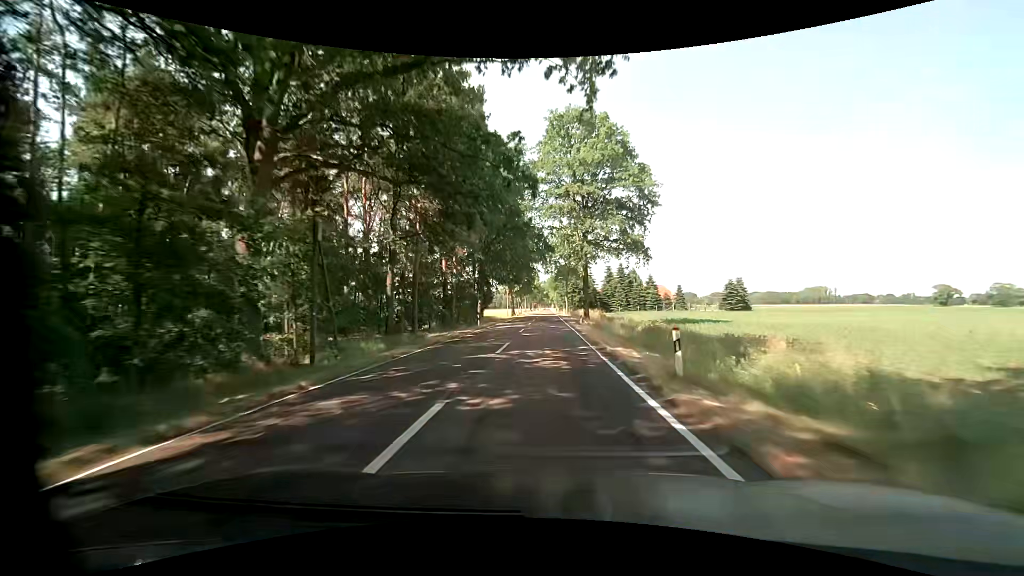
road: tertiary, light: Day
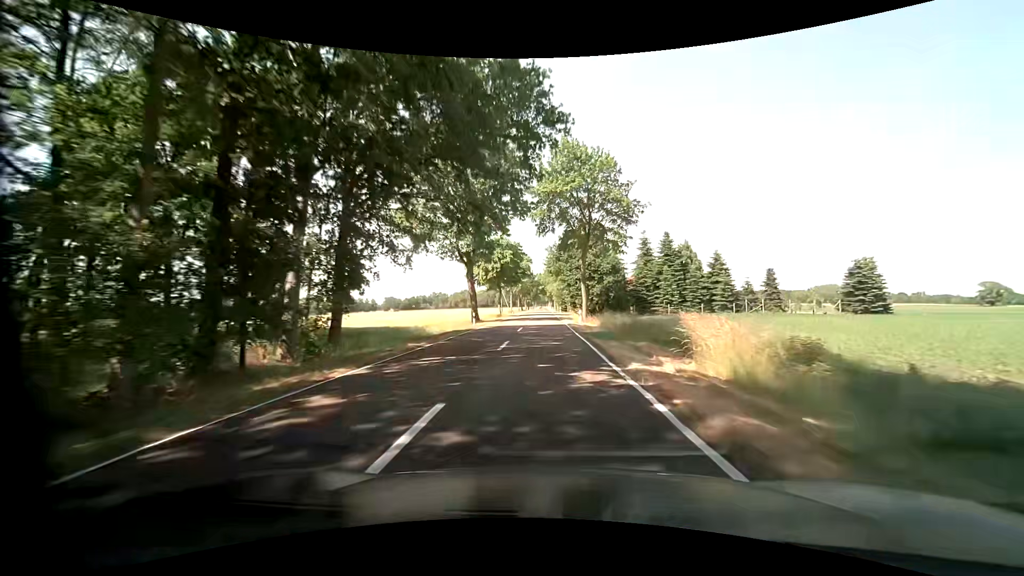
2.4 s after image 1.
(0.0, +47.2) m; 0°
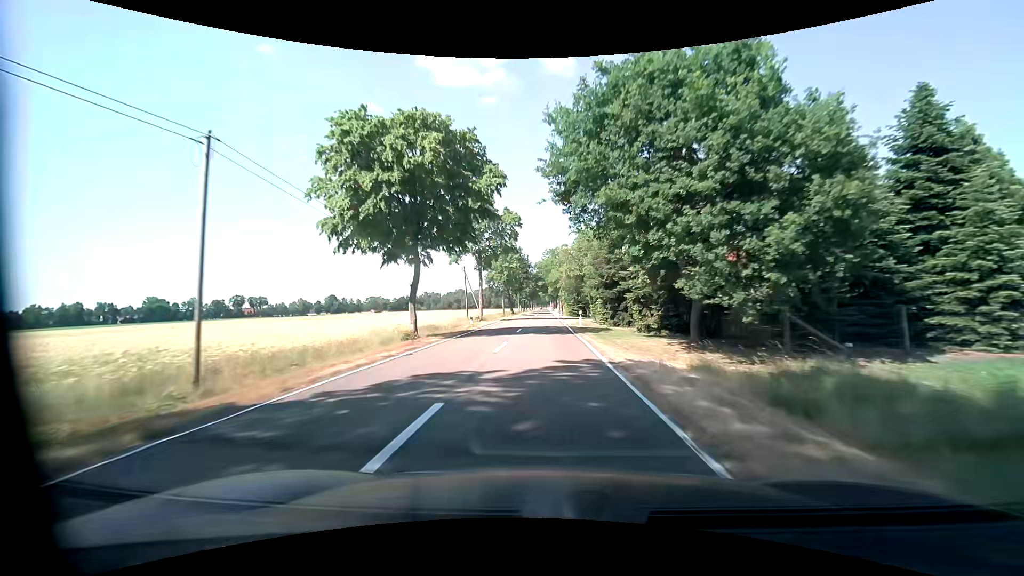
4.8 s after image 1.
(+0.1, +47.2) m; 0°
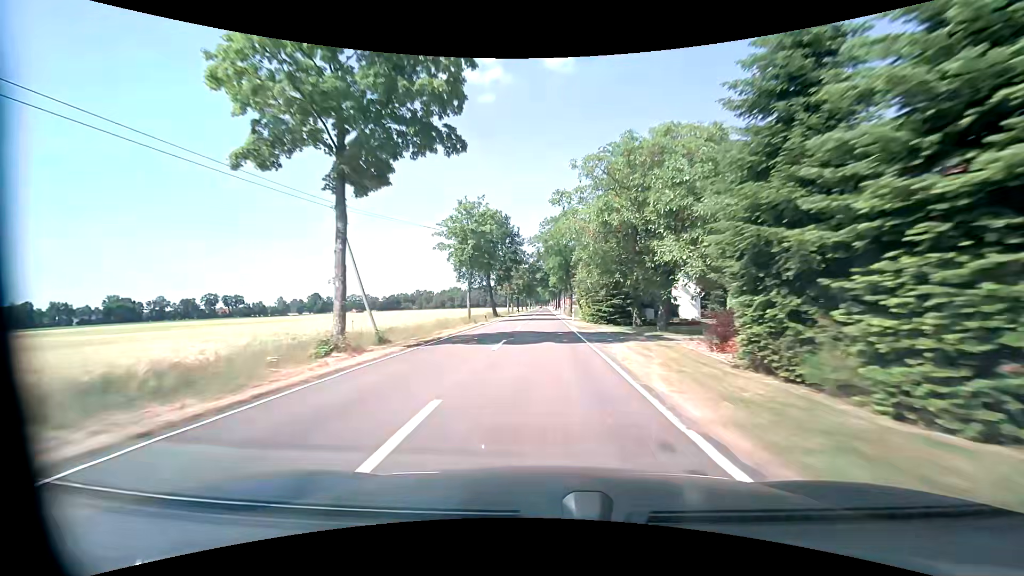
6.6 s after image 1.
(-0.1, +35.5) m; 0°
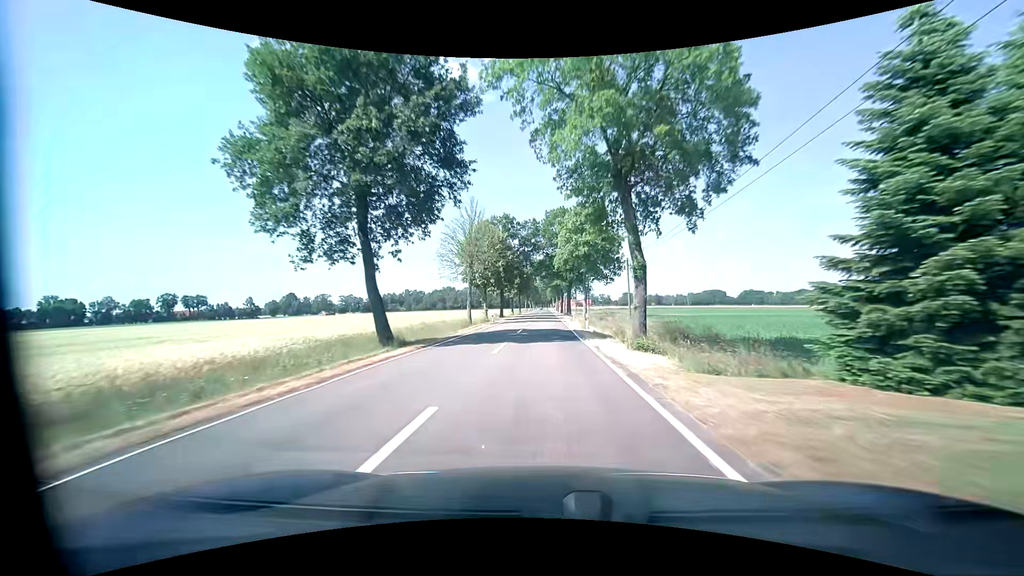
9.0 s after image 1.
(-0.3, +47.3) m; 0°
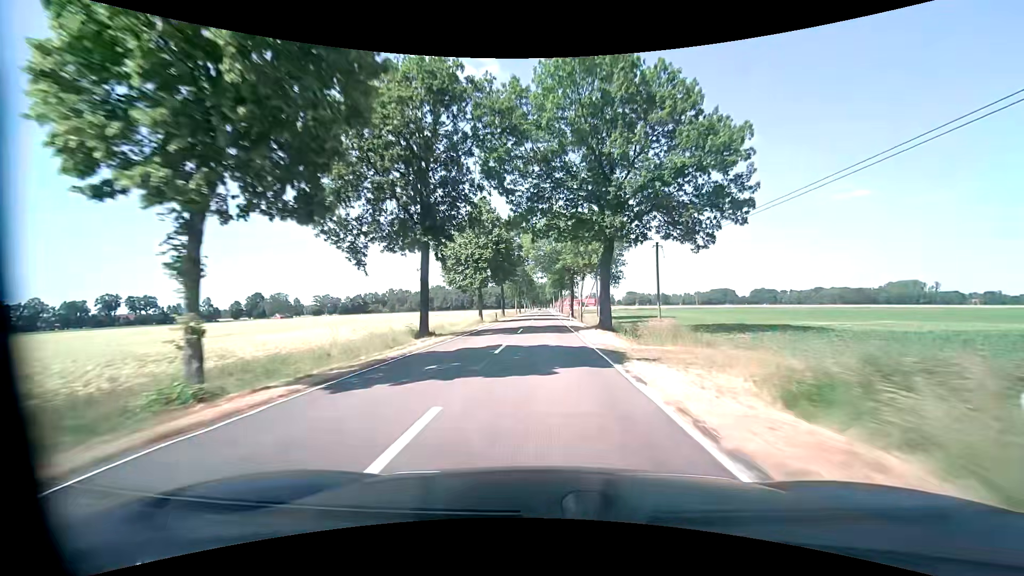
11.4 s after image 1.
(0.0, +47.4) m; 0°
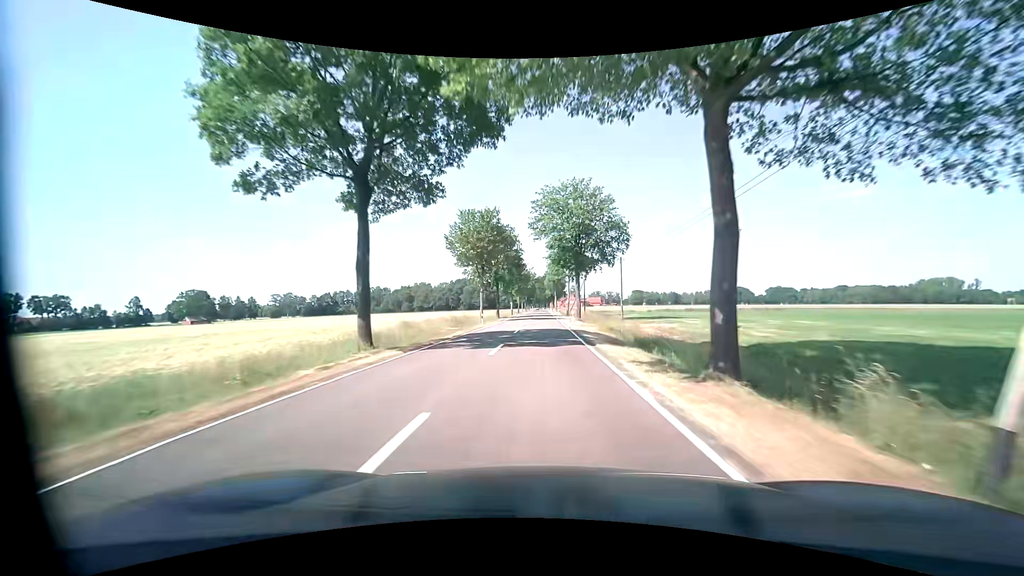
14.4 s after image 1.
(+0.2, +59.2) m; 0°
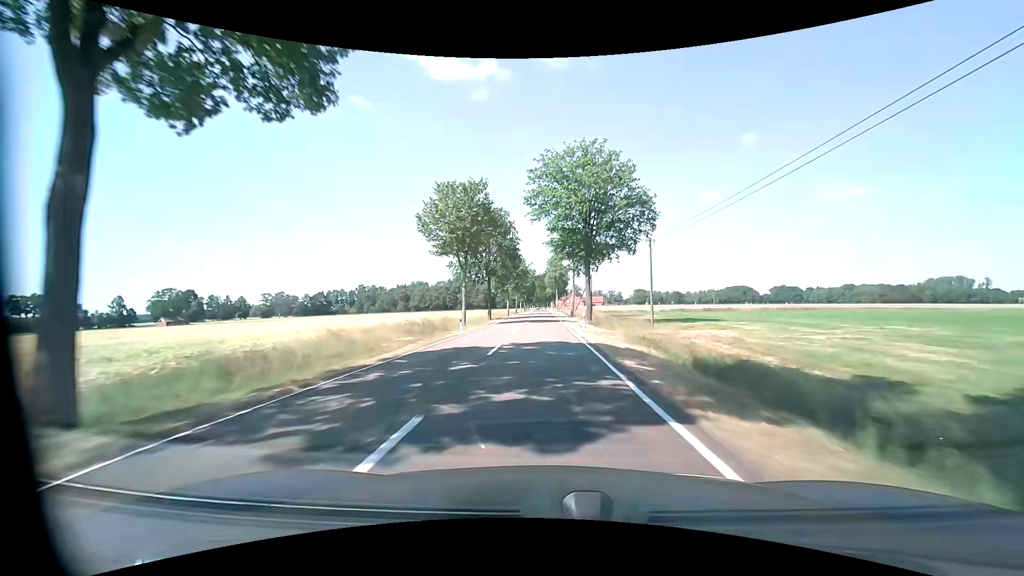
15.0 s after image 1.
(0.0, +11.9) m; 0°
(0, +10) (0, +20) (0, +30) (0, +40) (0, +50) (0, +60) (0, +70) (0, +80) (0, +90) (0, +100) m
